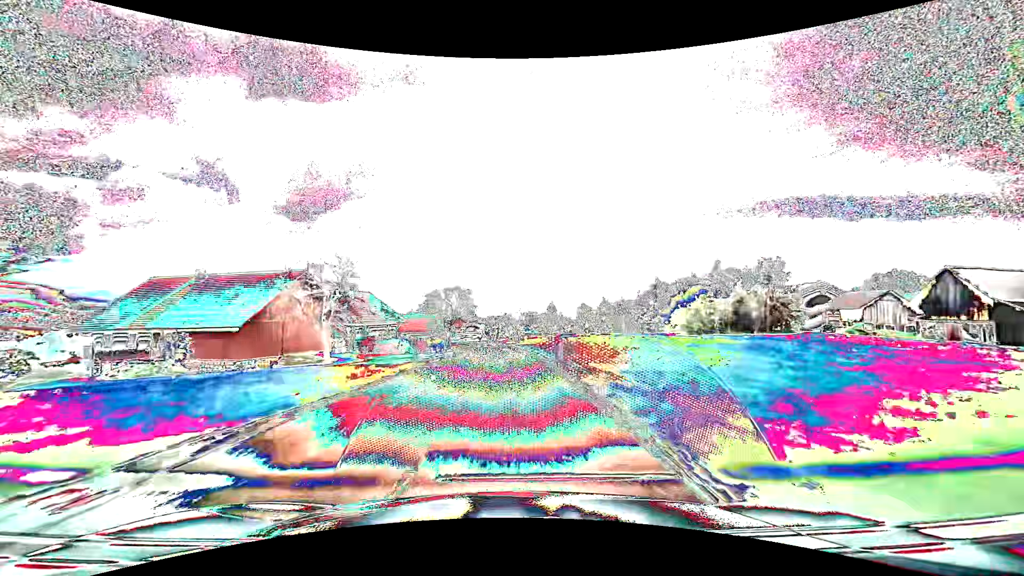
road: tertiary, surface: asphalt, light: Day
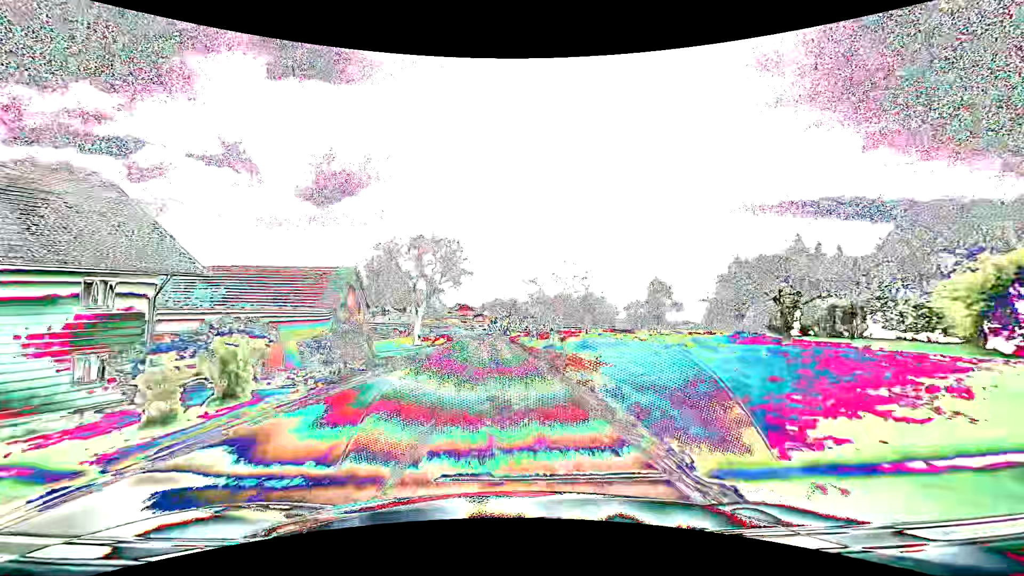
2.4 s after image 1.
(-0.2, +46.9) m; -2°
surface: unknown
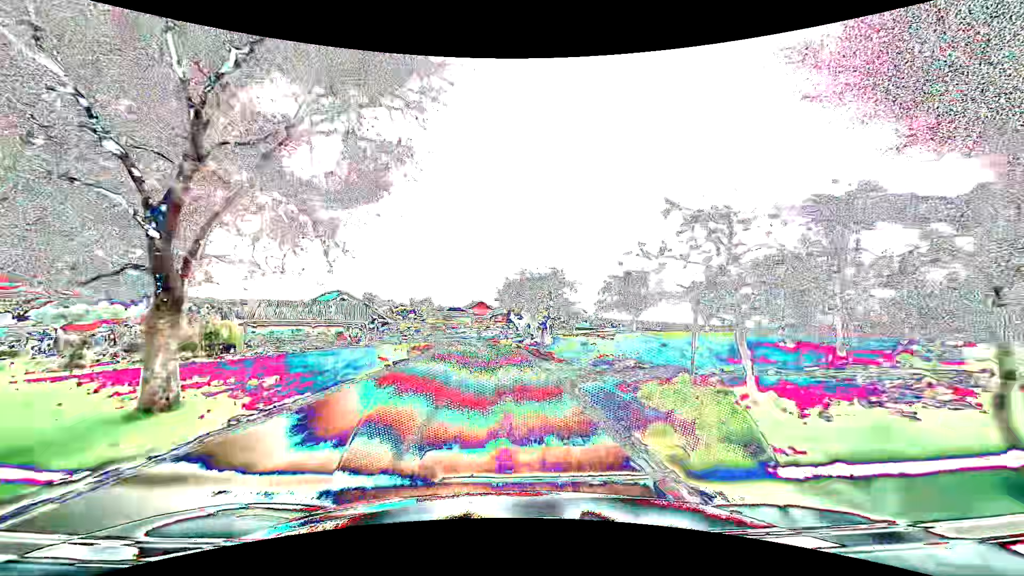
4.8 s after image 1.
(-1.1, +45.2) m; -2°
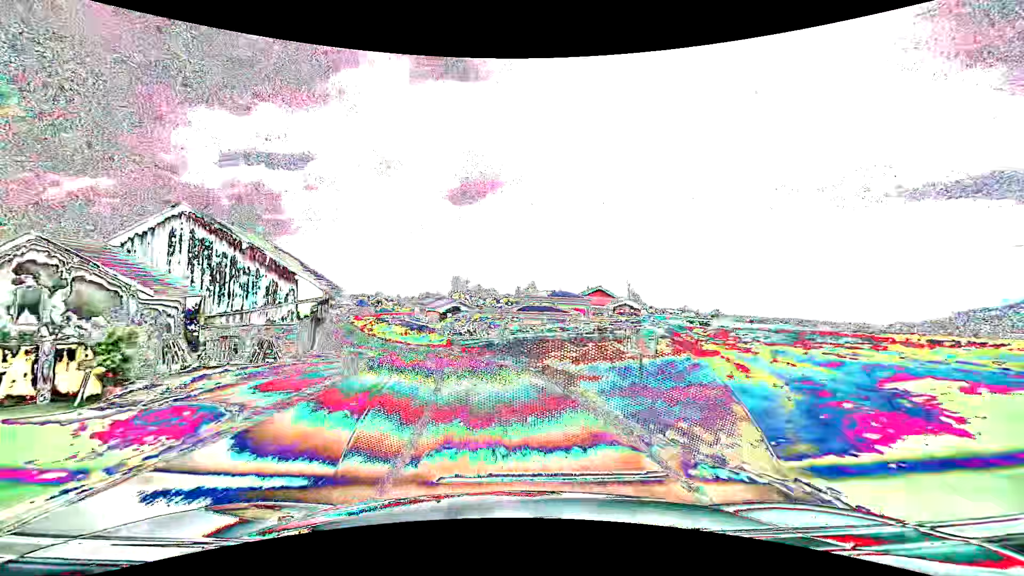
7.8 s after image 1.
(-3.4, +54.5) m; -12°
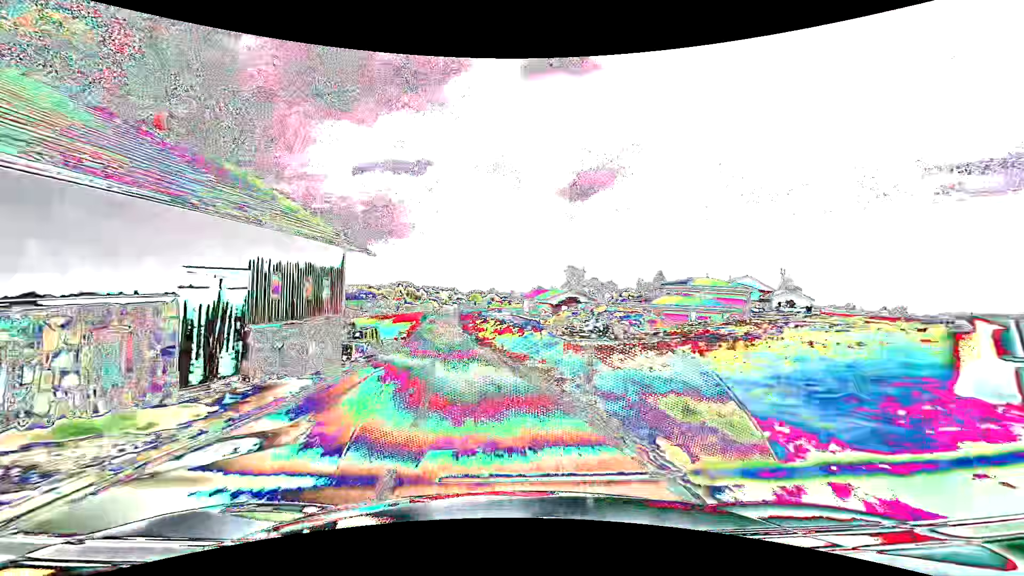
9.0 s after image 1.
(-2.4, +21.5) m; -13°
(-1, +10) (-2, +20) (-3, +30) (-5, +40) (-6, +50) (-8, +59) (-9, +69) (-10, +79) (-12, +89) (-13, +99) m
